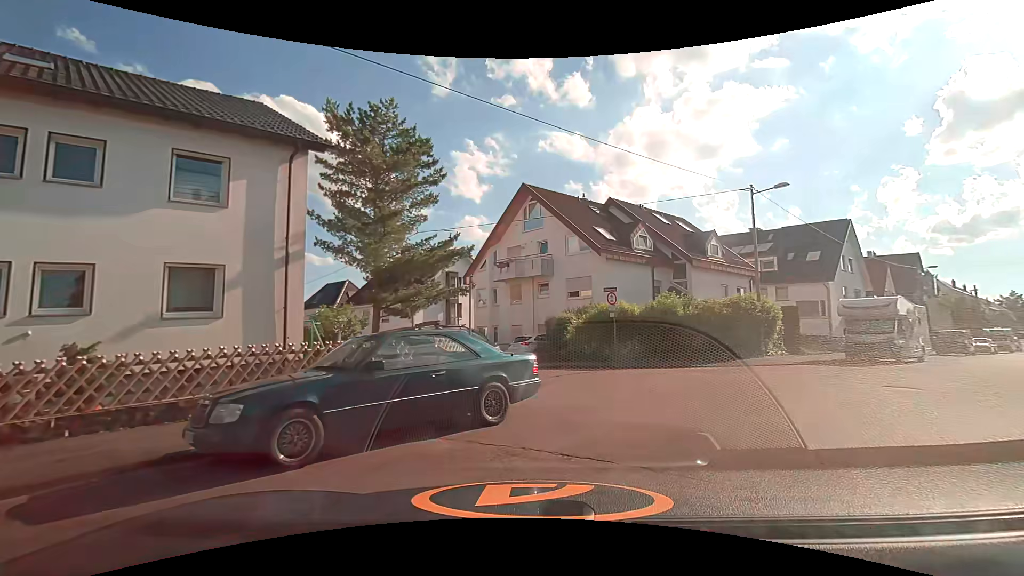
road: residential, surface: asphalt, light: Day
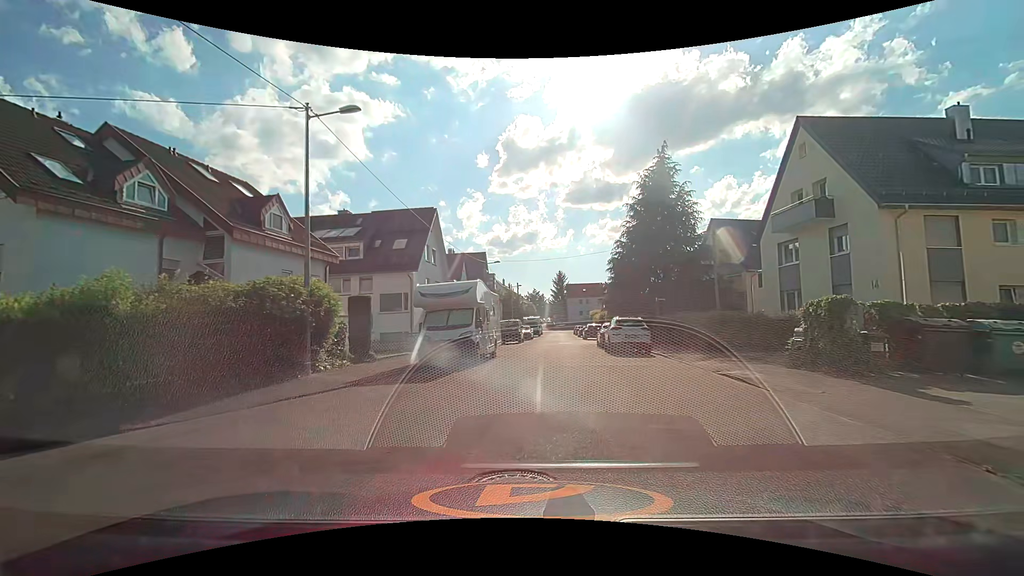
(+4.2, +9.2) m; +43°
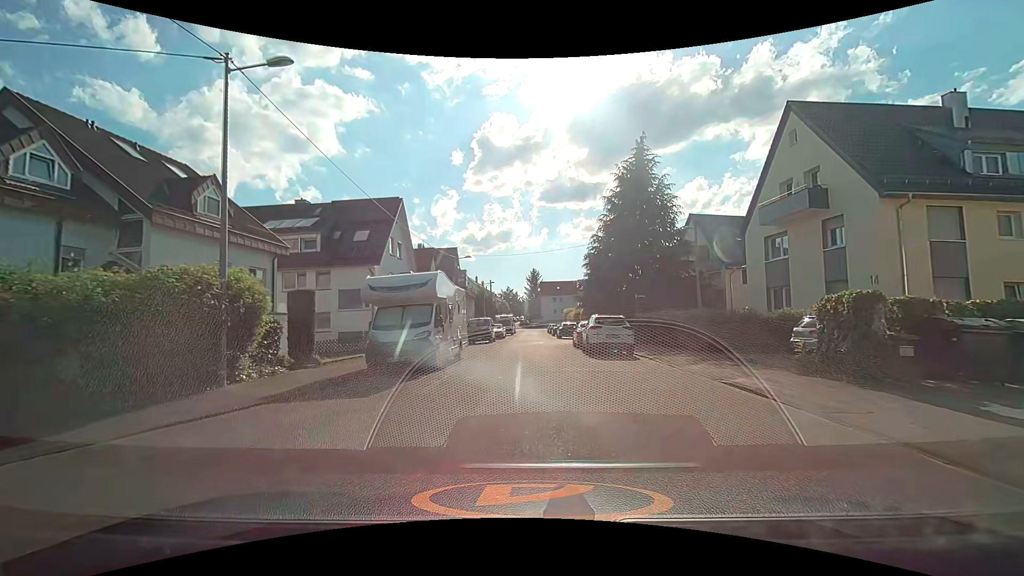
(+0.1, +2.5) m; +3°
(0, +10) (0, +20) (+1, +30) (+1, +40) (+1, +50) (+1, +60) (+1, +70) (+2, +80) (+2, +90) (+3, +100) m
